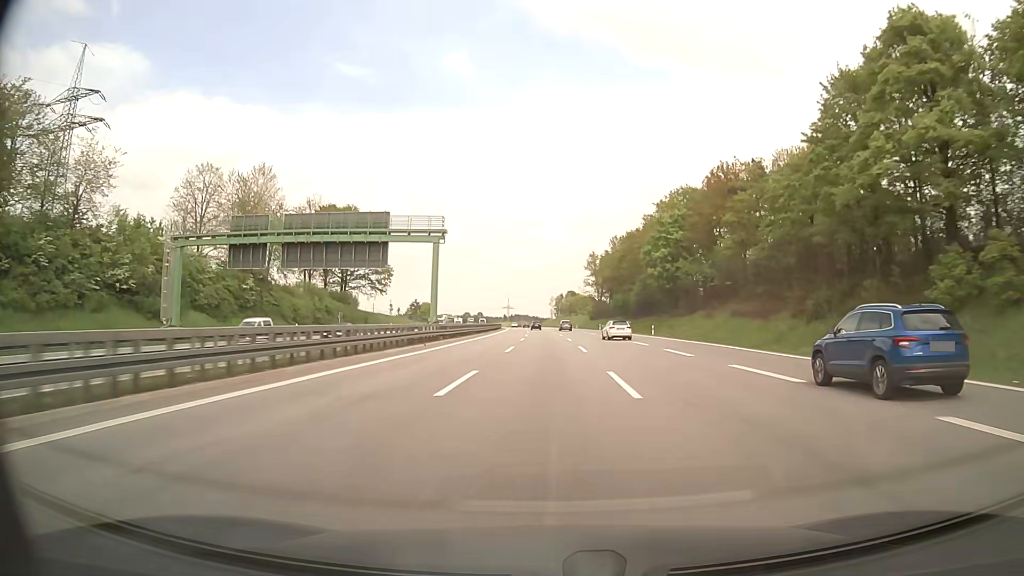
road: motorway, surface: asphalt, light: Day
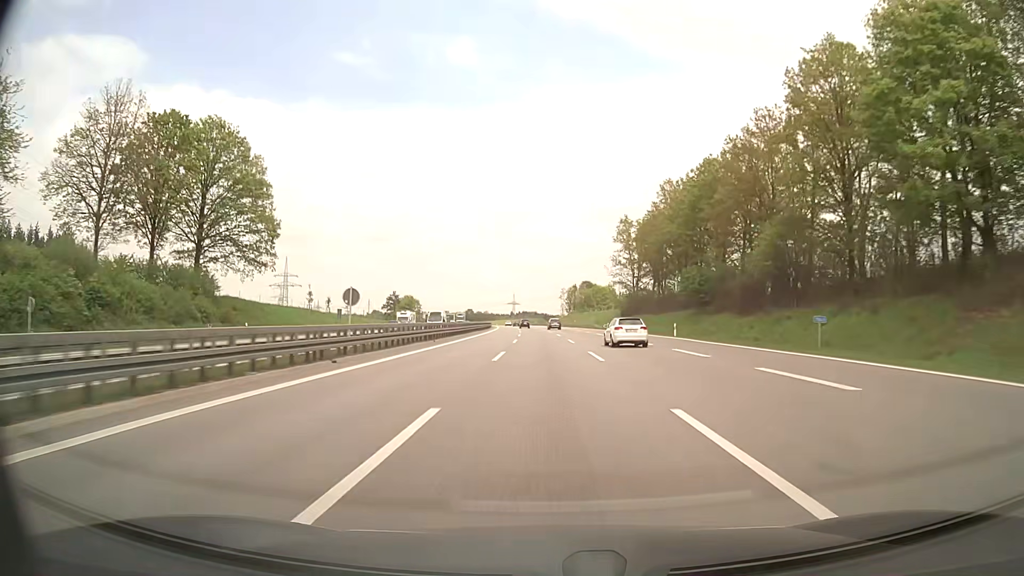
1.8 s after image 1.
(-0.1, +62.0) m; -1°
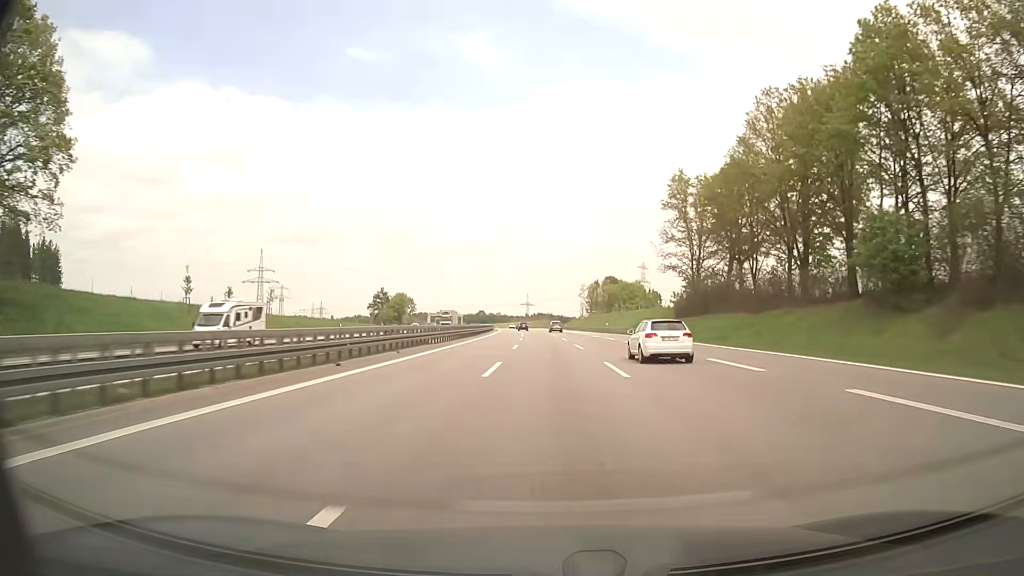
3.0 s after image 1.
(-0.5, +41.3) m; -1°
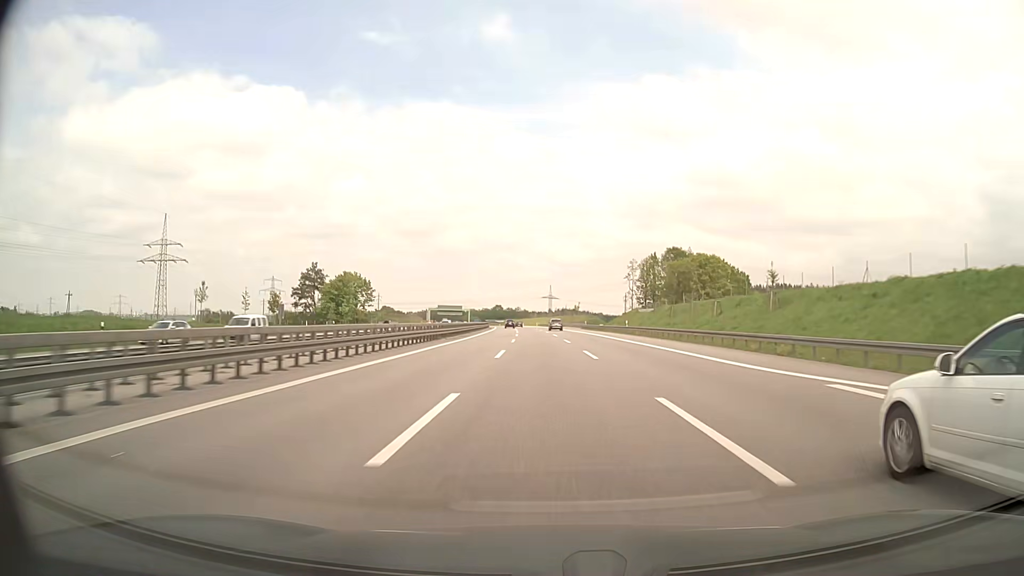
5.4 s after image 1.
(-1.5, +82.7) m; -2°
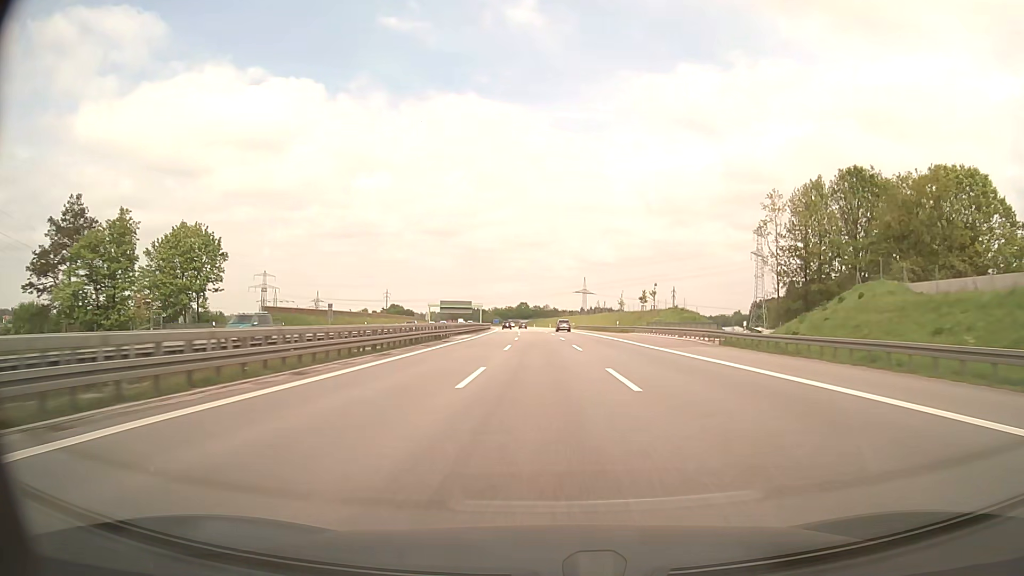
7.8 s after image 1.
(-1.9, +82.6) m; -3°
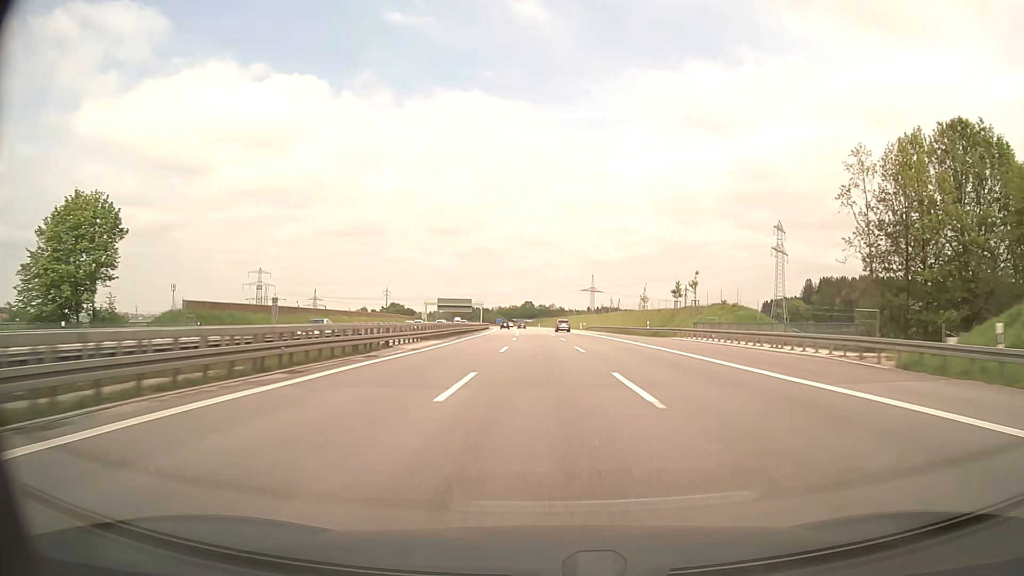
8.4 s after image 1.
(-0.1, +20.7) m; 0°
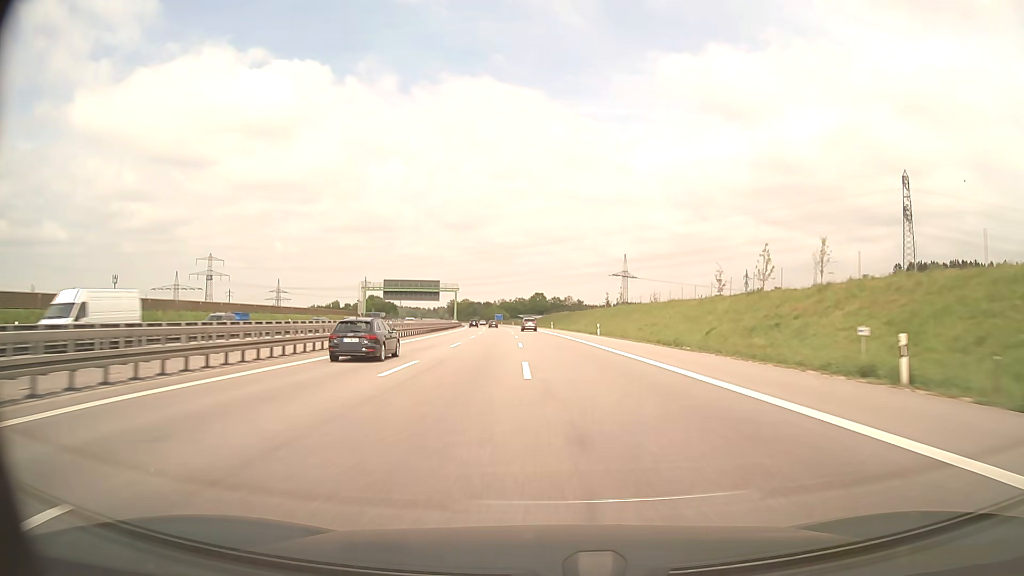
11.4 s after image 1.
(-1.2, +103.3) m; -1°
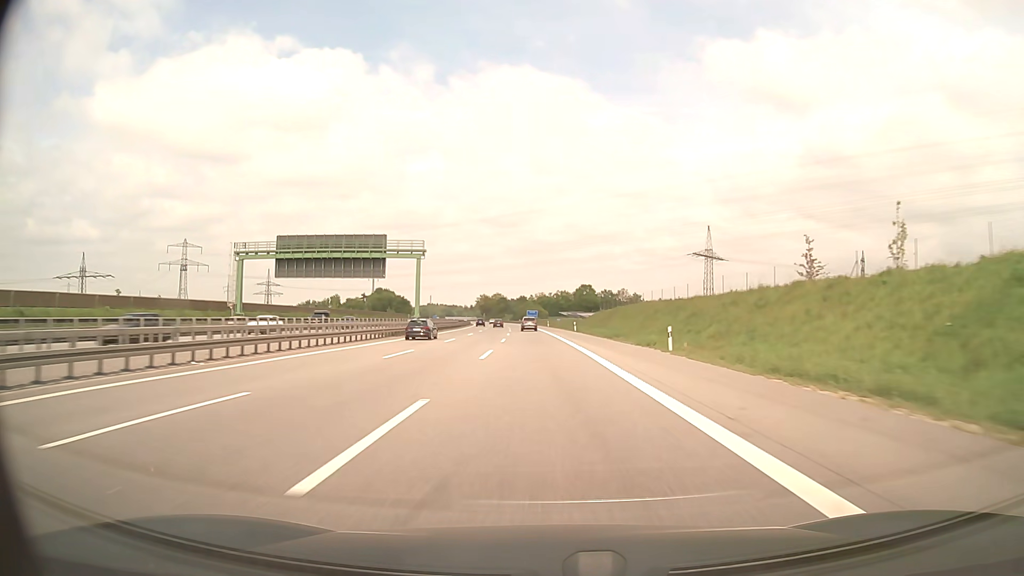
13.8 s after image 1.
(-2.3, +82.7) m; -4°
(0, +10) (0, +20) (0, +30) (0, +40) (-1, +50) (-1, +60) (-2, +70) (-2, +80) (-3, +90) (-3, +100) m
